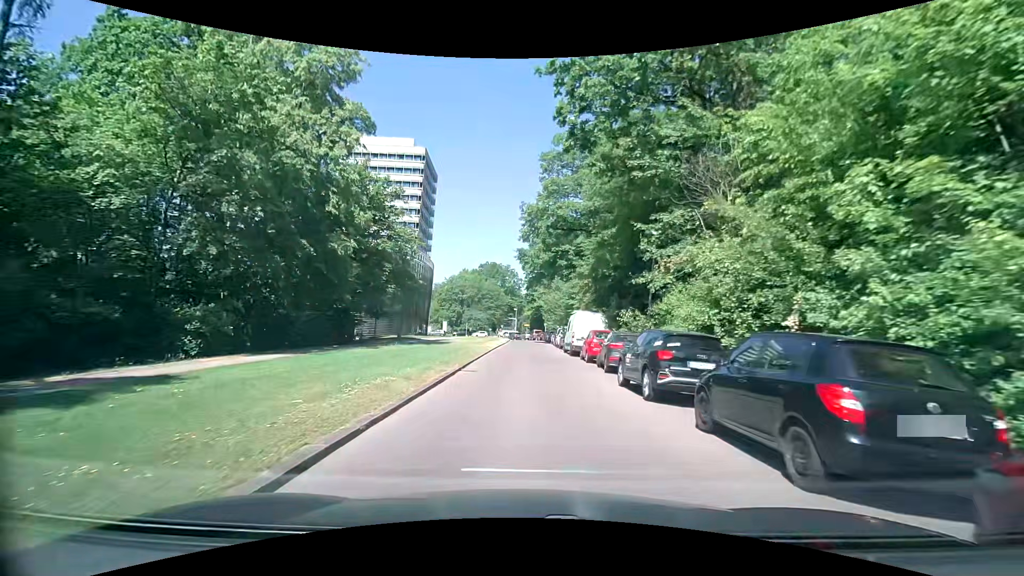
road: unclassified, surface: asphalt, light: Day
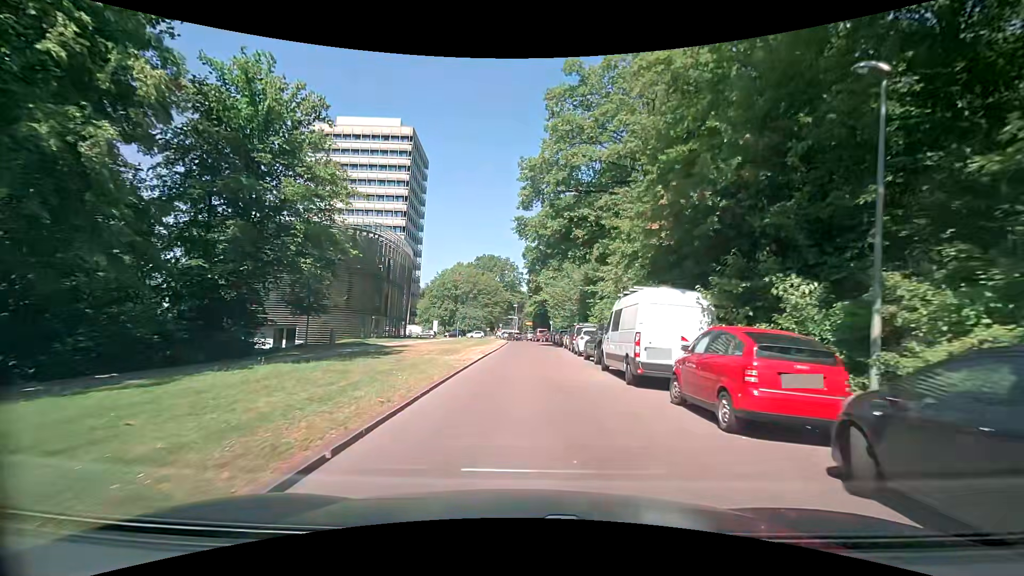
(-0.5, +15.4) m; -2°
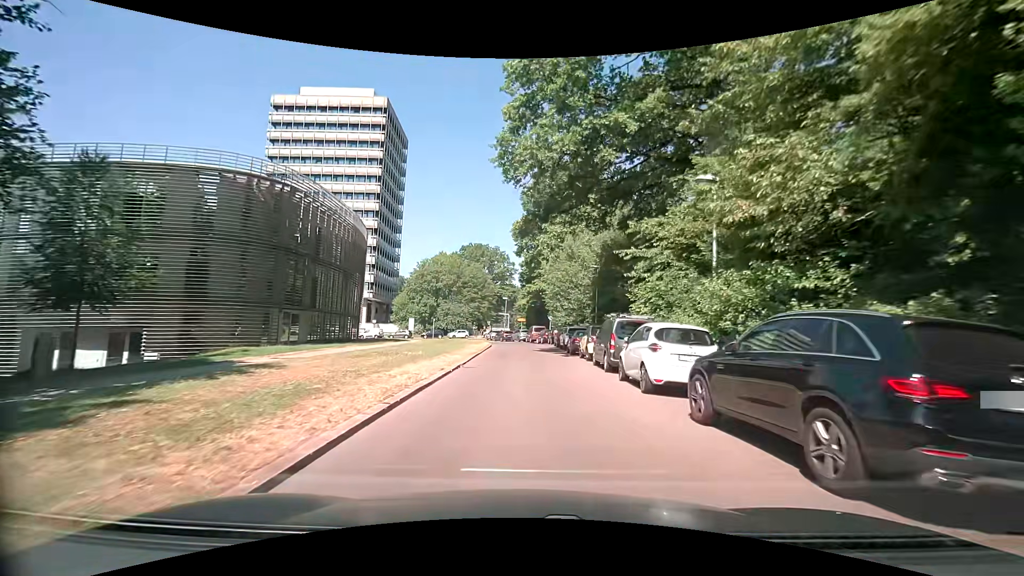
(+0.2, +16.3) m; +1°
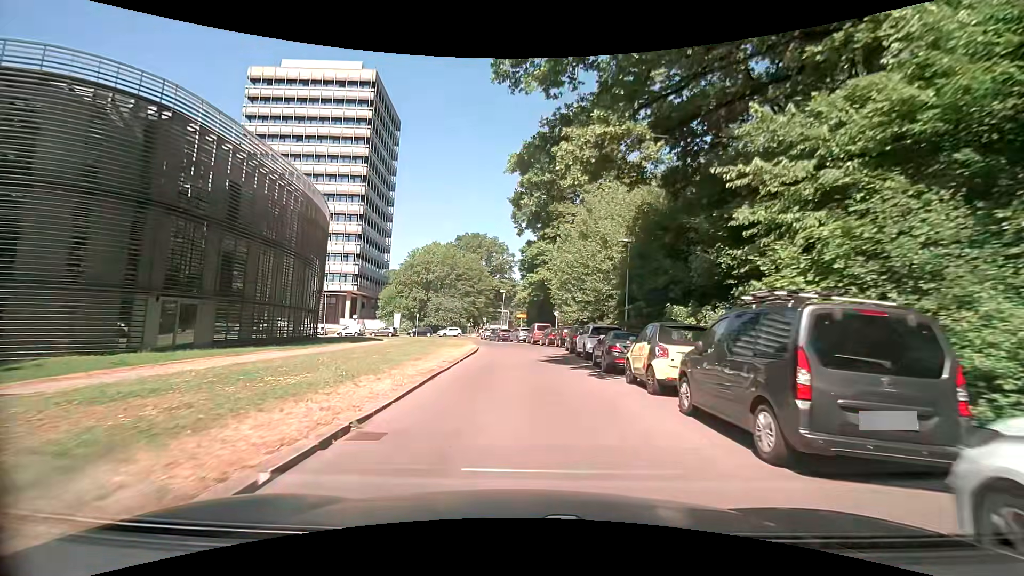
(0.0, +10.7) m; 0°
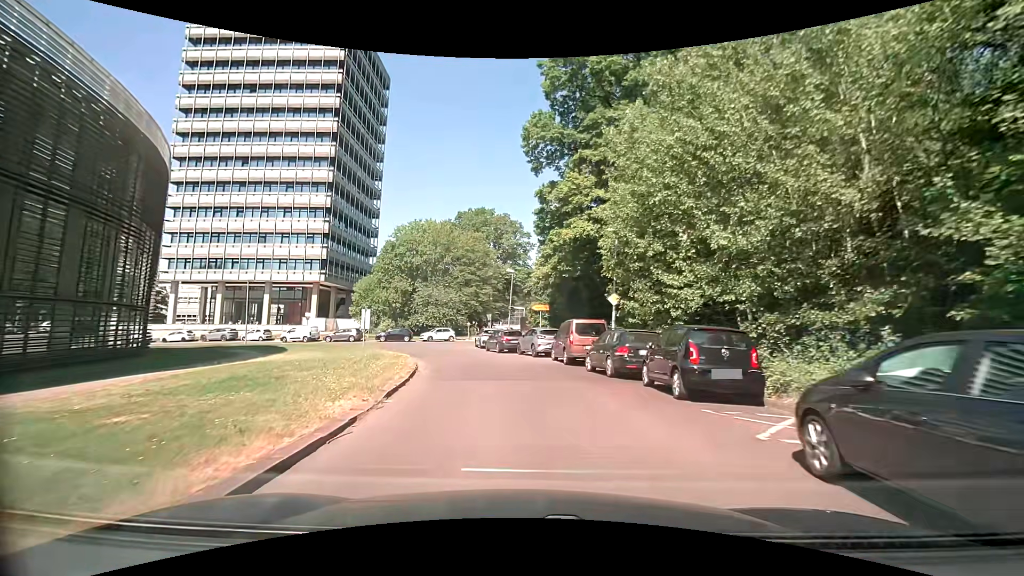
(-0.3, +23.8) m; -1°
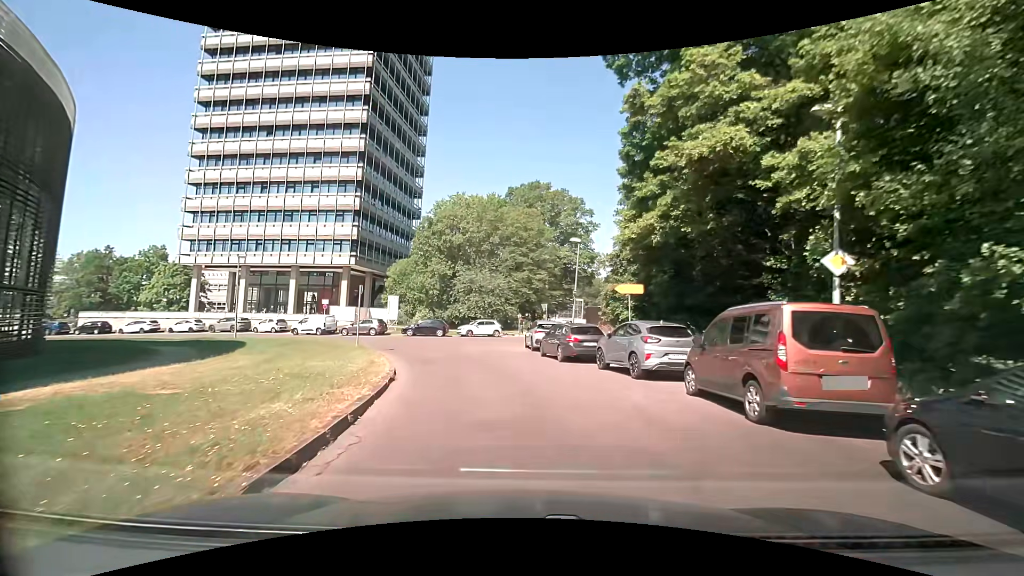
(-0.9, +12.2) m; -6°
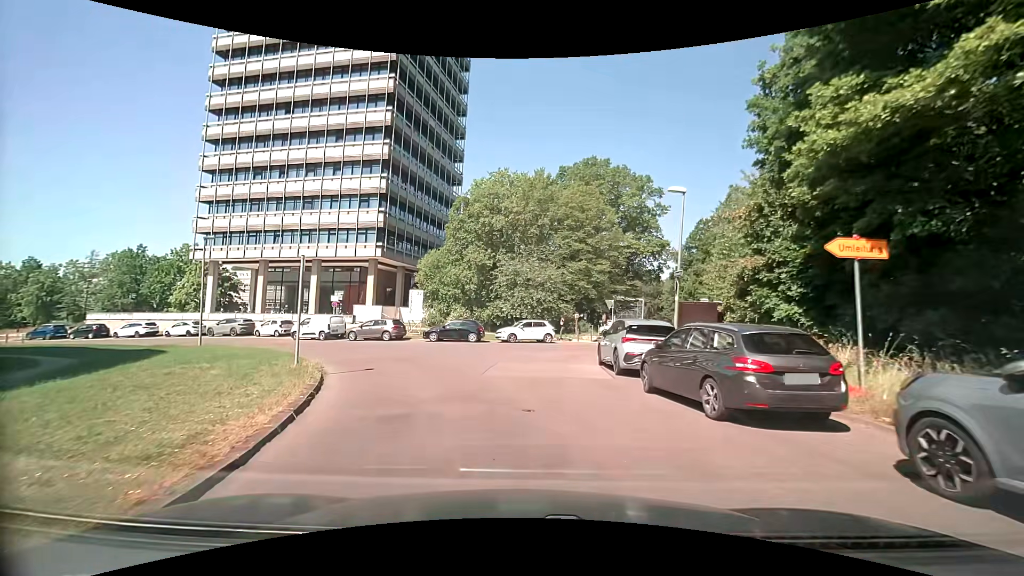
(-0.7, +10.9) m; -7°
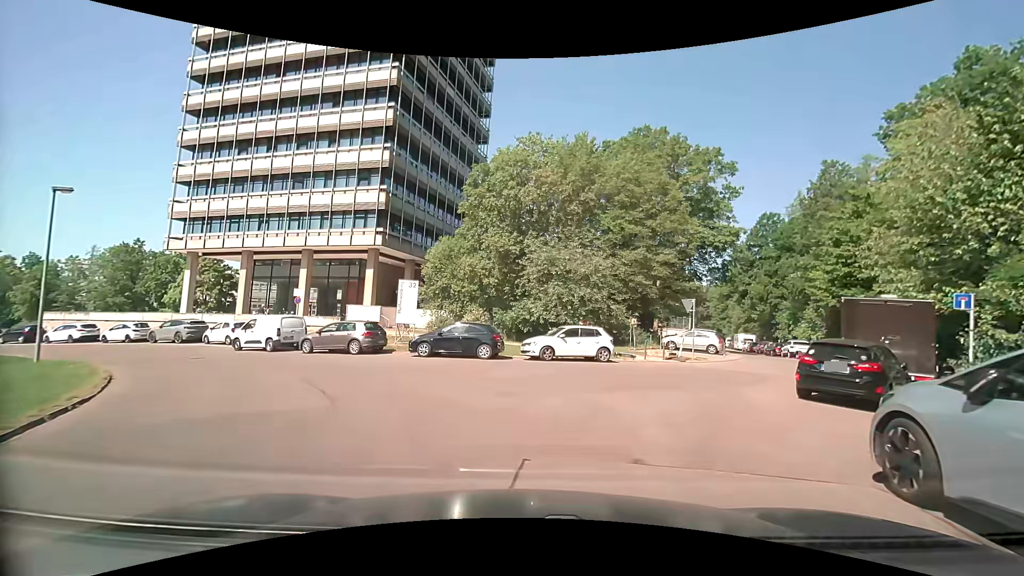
(-0.5, +11.5) m; -4°
